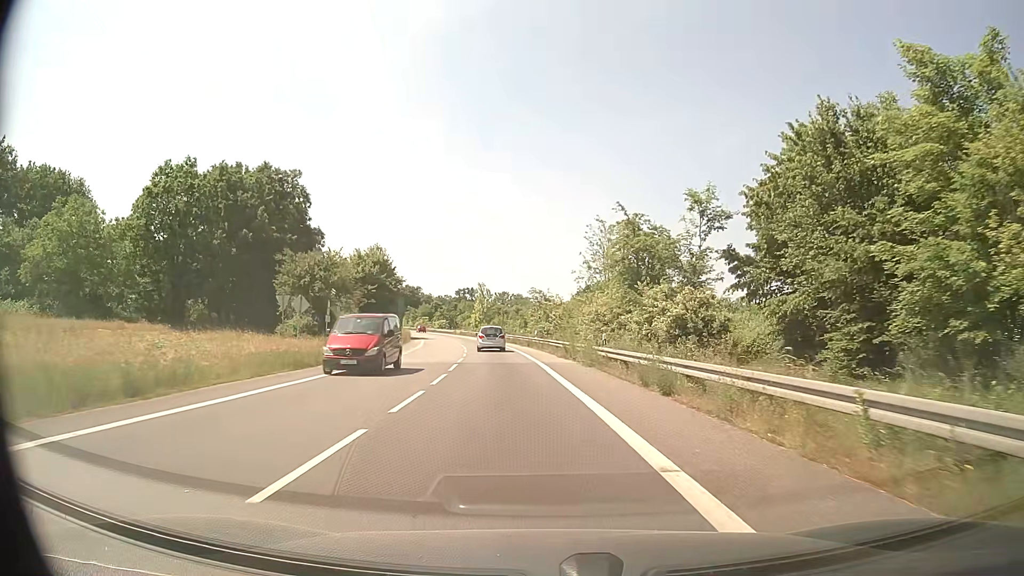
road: secondary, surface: asphalt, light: Day
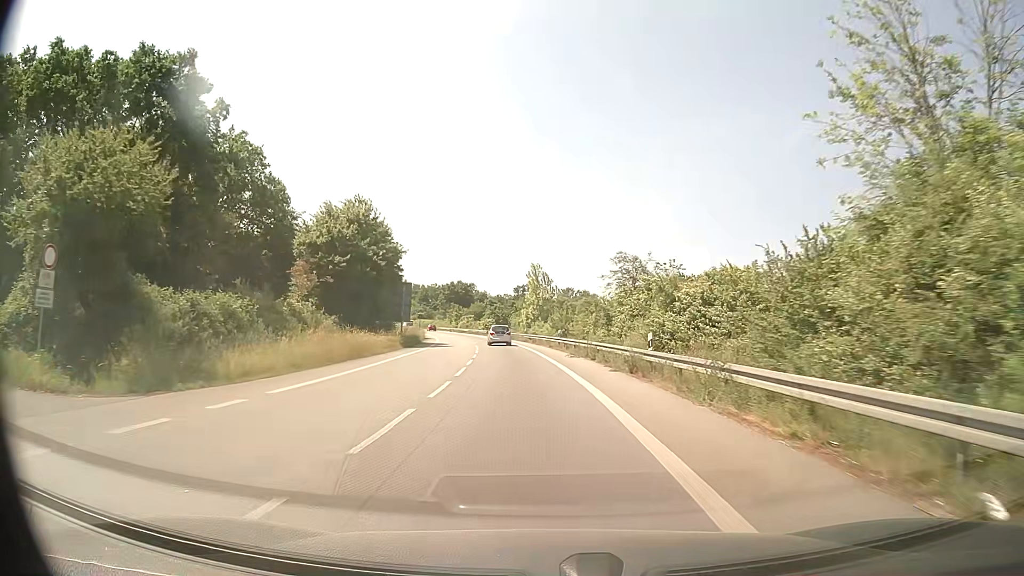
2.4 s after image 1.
(-1.8, +34.0) m; -6°
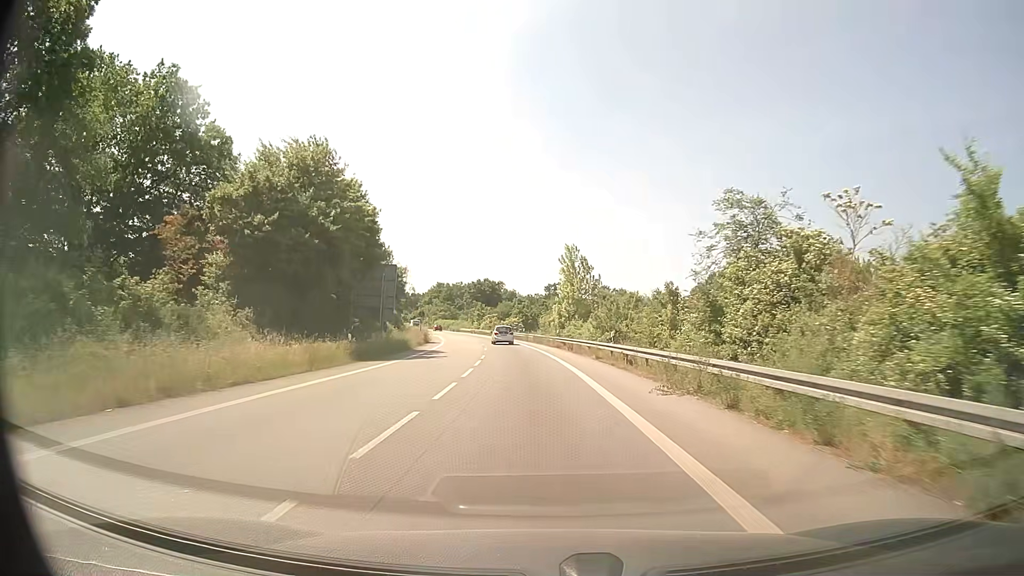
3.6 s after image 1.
(-0.4, +18.4) m; -3°
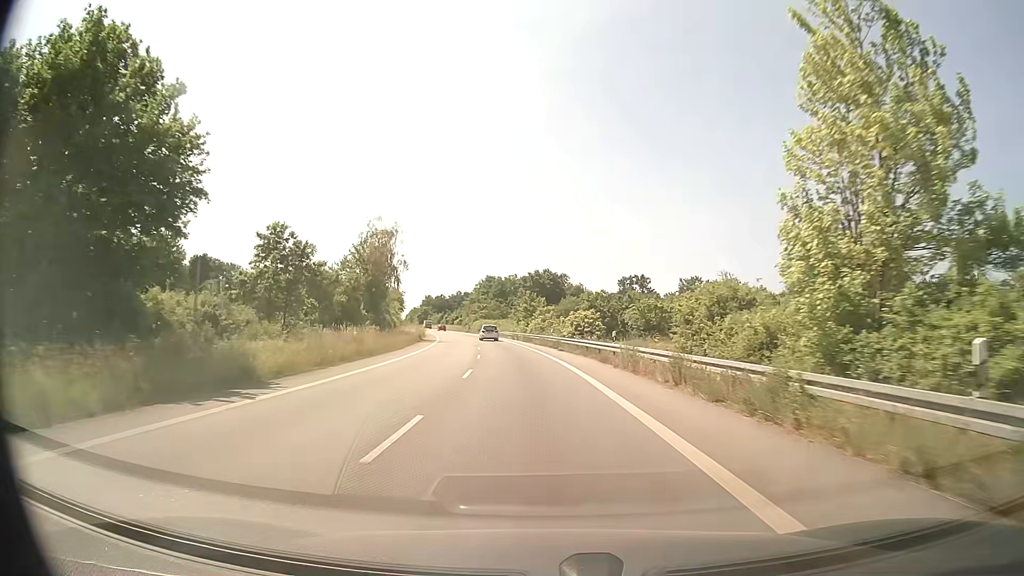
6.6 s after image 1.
(-2.2, +49.1) m; -5°
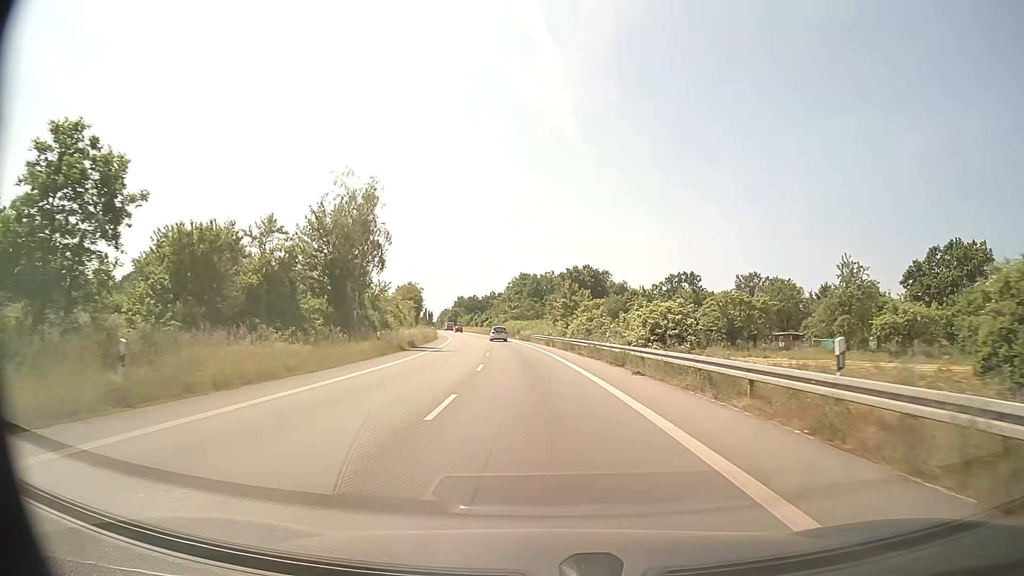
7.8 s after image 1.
(-0.6, +20.5) m; -3°
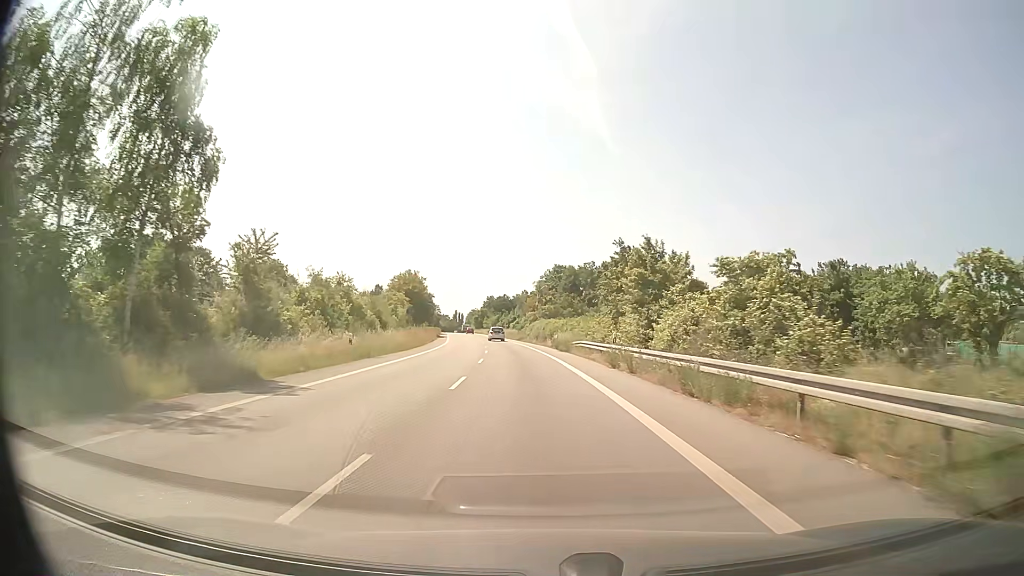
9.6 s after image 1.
(-0.7, +31.3) m; -3°
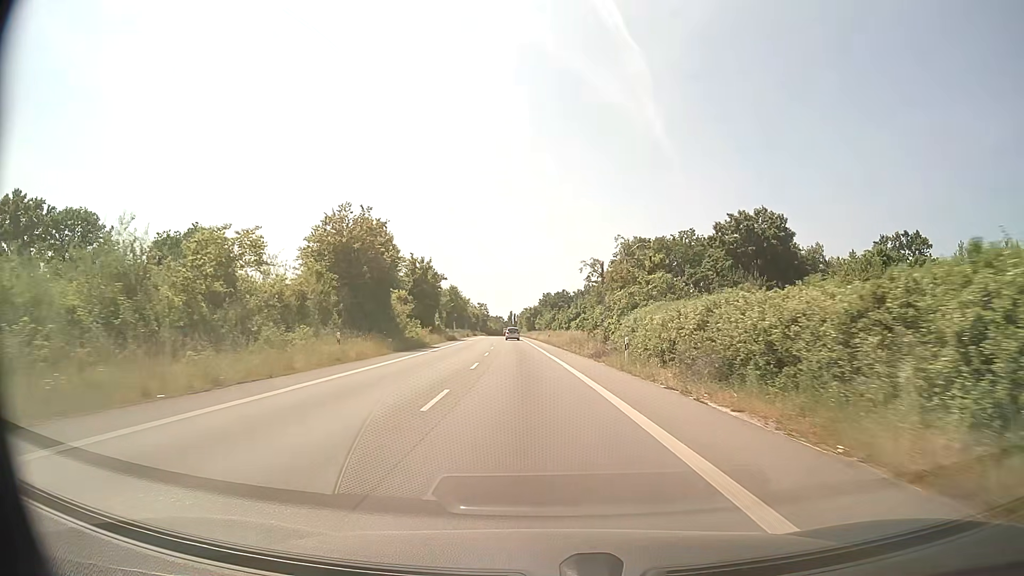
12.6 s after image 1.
(-2.5, +52.6) m; -5°
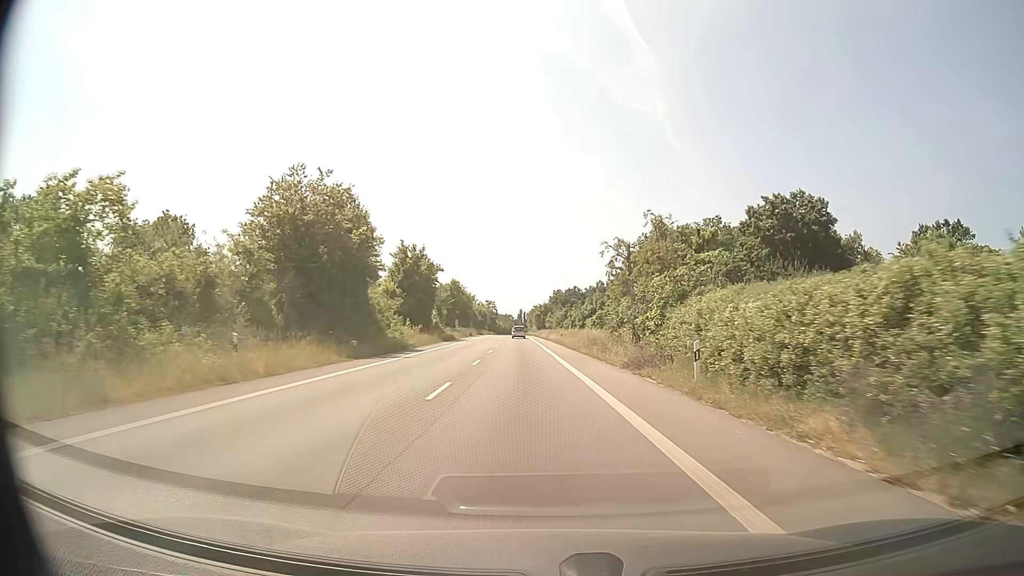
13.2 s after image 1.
(-0.1, +10.6) m; -1°
(0, +10) (0, +20) (-1, +30) (-1, +40) (-1, +50) (-2, +60) (-2, +70) (-3, +80) (-3, +90) (-3, +100) m
